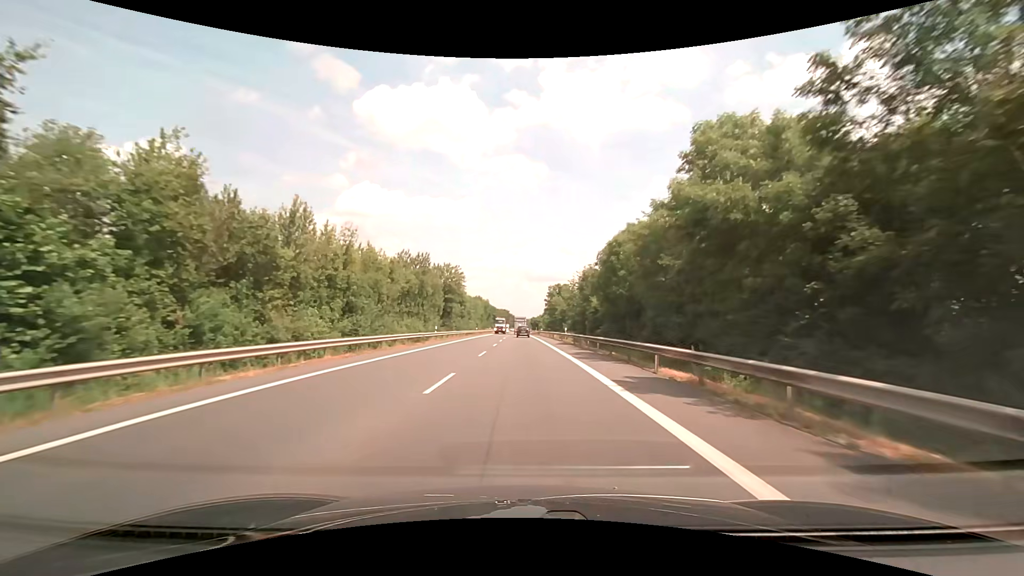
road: primary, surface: asphalt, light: Day
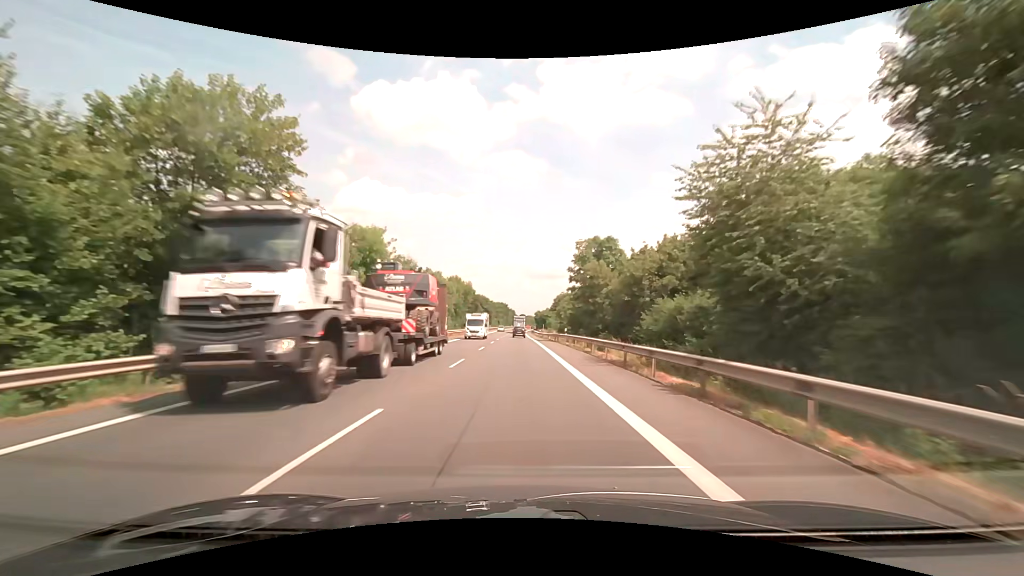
(-0.1, +53.8) m; 0°
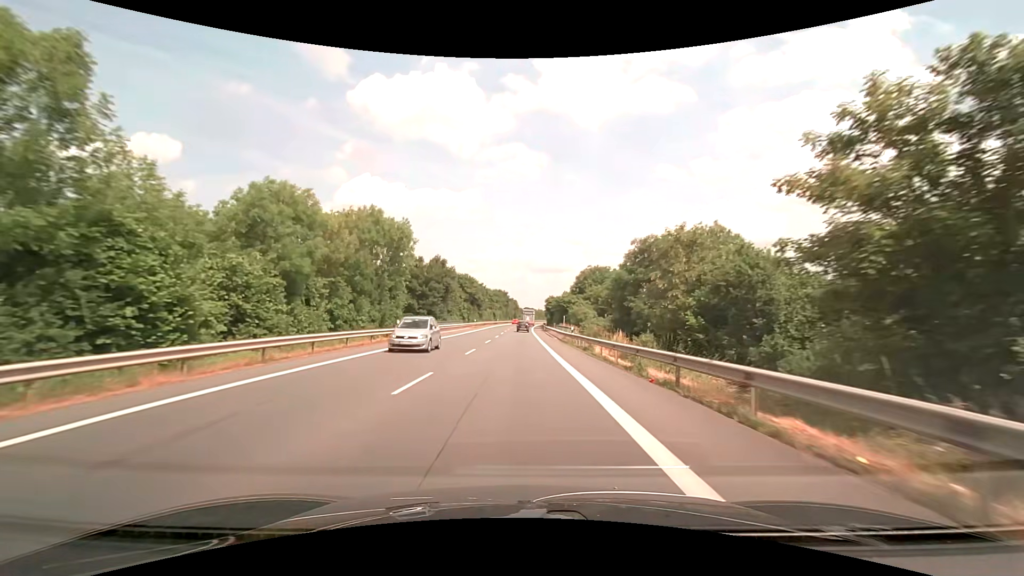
(-0.4, +54.9) m; 0°
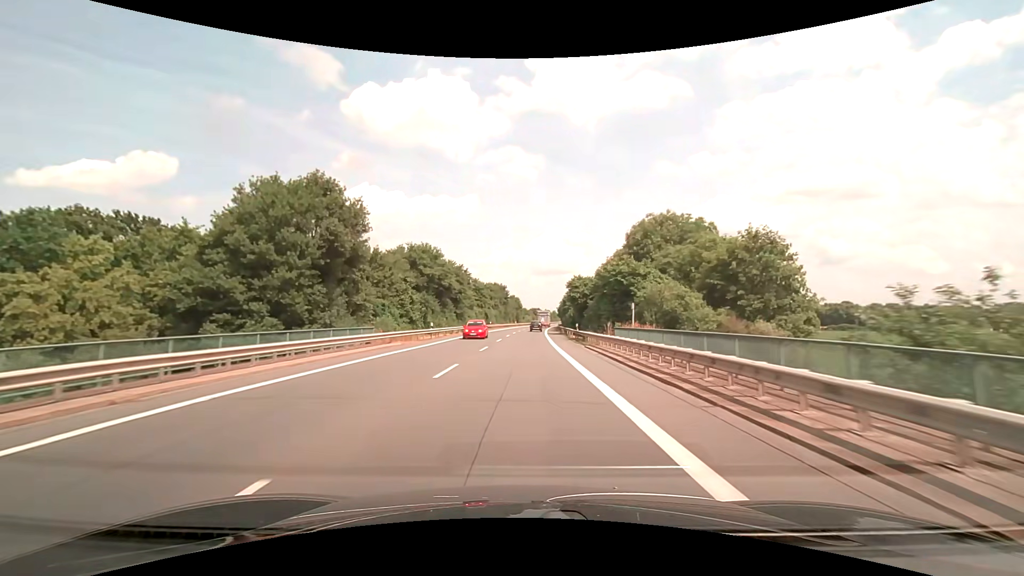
(-0.2, +45.1) m; 0°
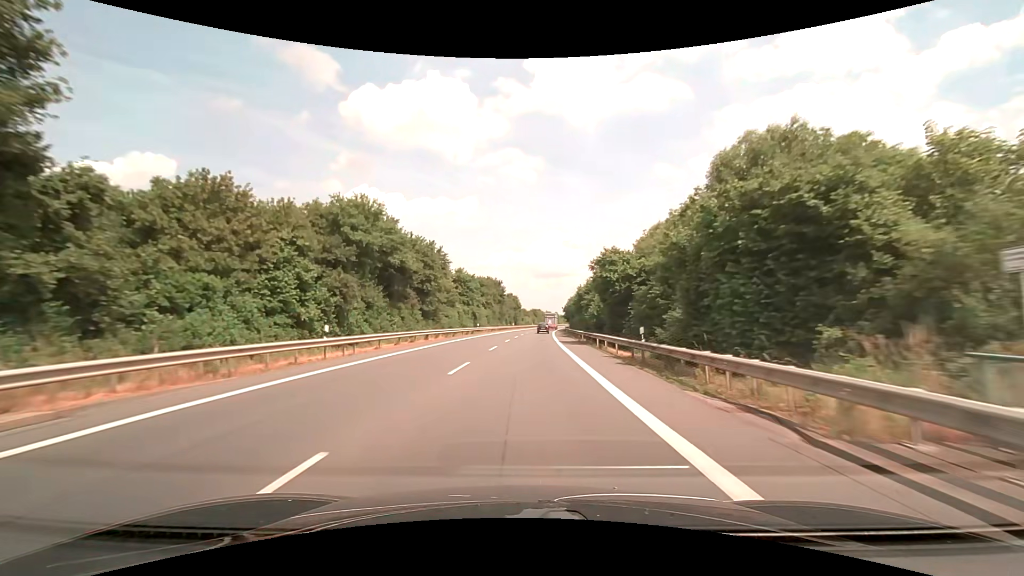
(0.0, +23.2) m; 0°
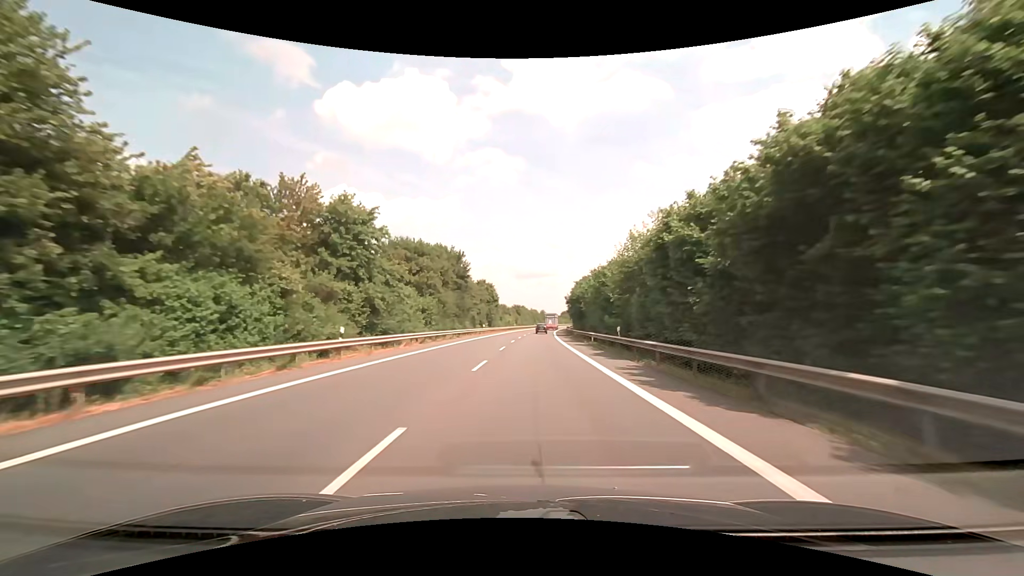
(+0.6, +46.9) m; +2°
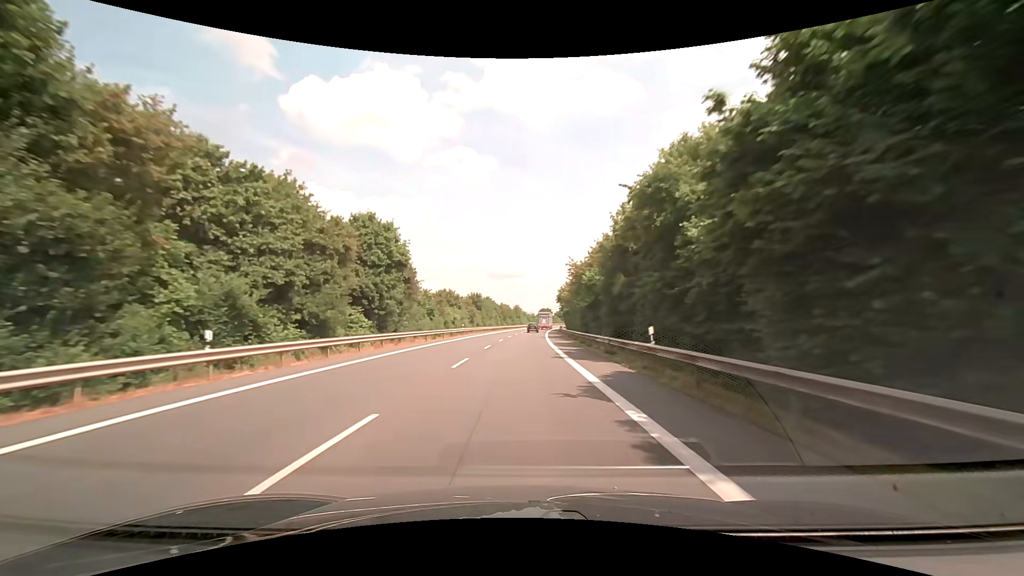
(+2.2, +59.2) m; +3°
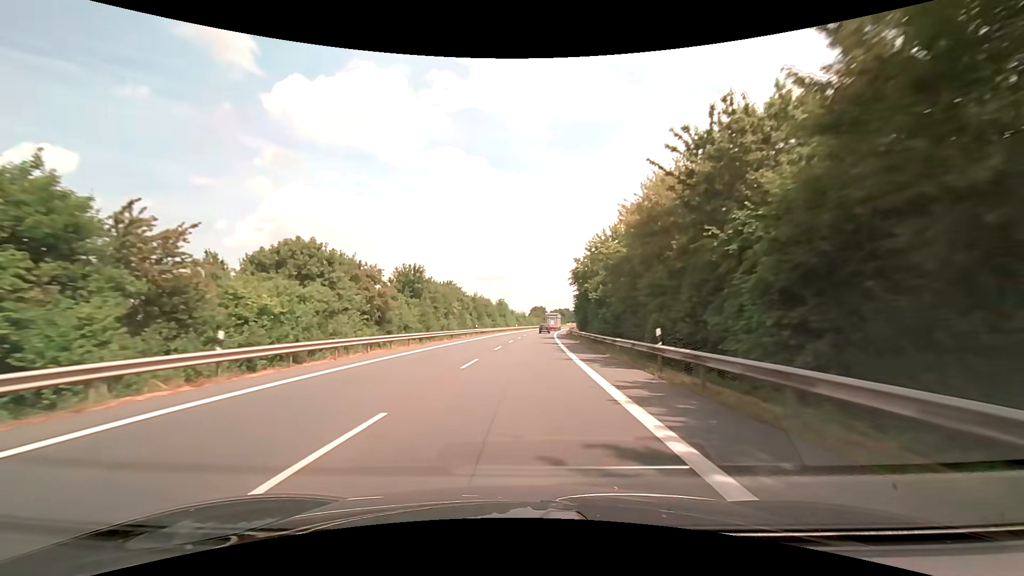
(+0.5, +47.9) m; +1°
(0, +10) (0, +20) (0, +30) (0, +40) (+1, +50) (+1, +60) (+2, +70) (+3, +80) (+3, +90) (+4, +100) m
